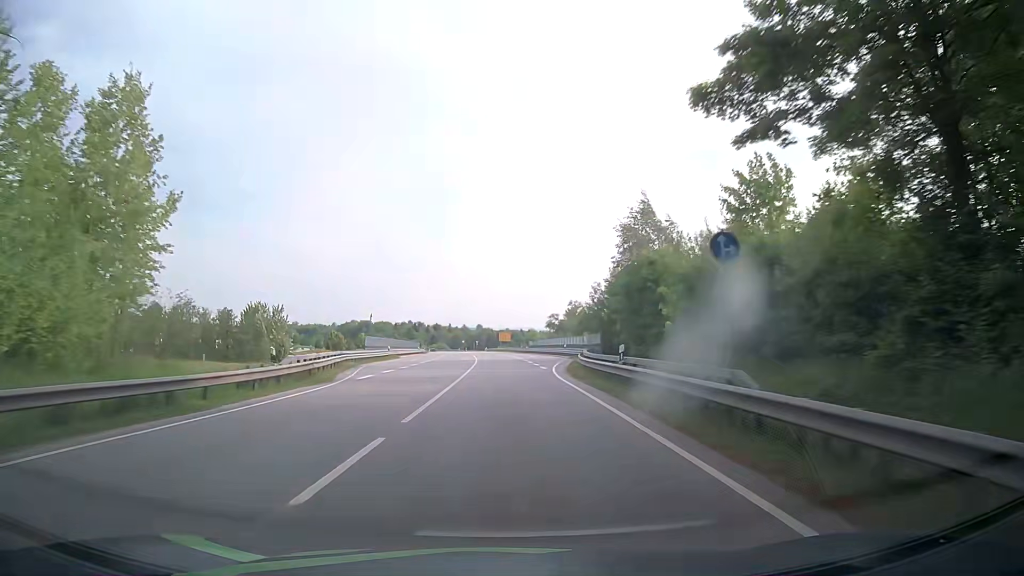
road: primary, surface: asphalt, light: Day
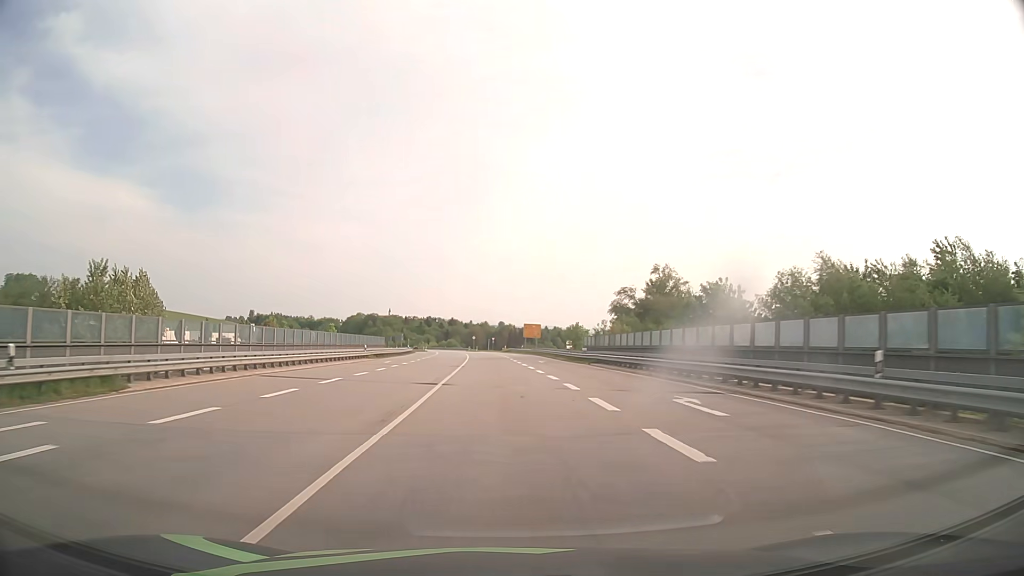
(-1.0, +57.9) m; -2°
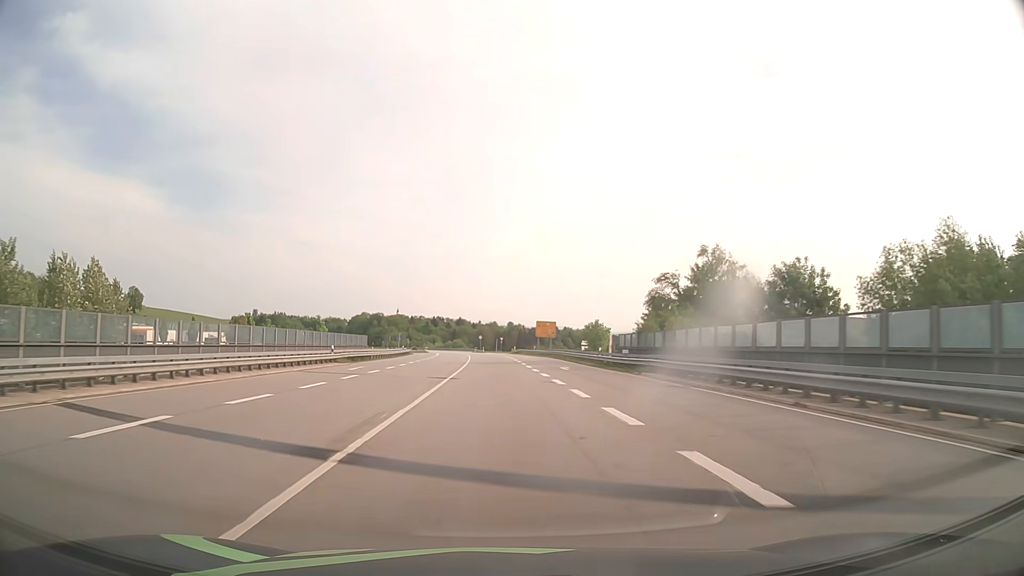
(-0.1, +14.4) m; -1°
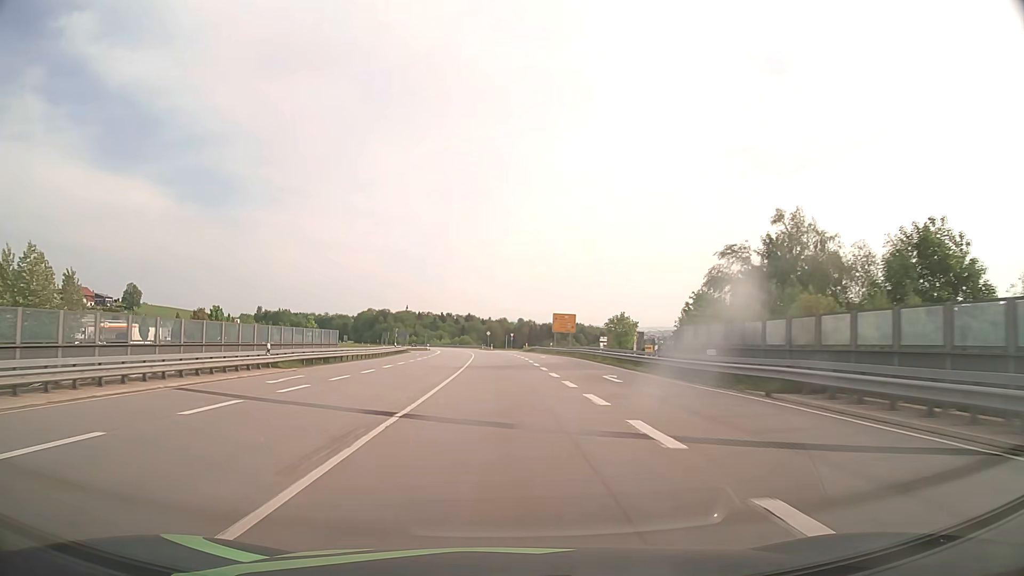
(-0.1, +14.5) m; -1°
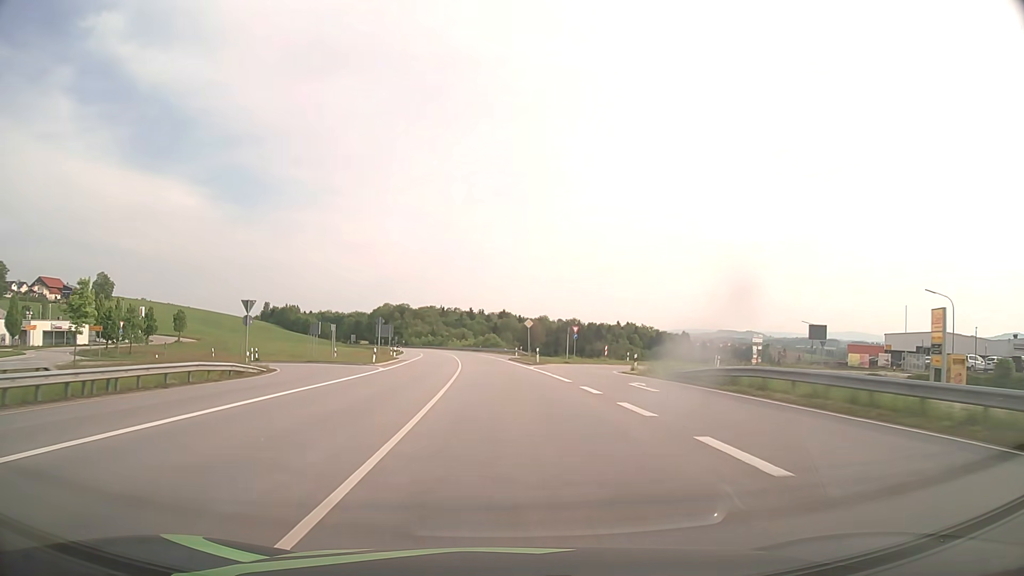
(-1.8, +74.0) m; -3°
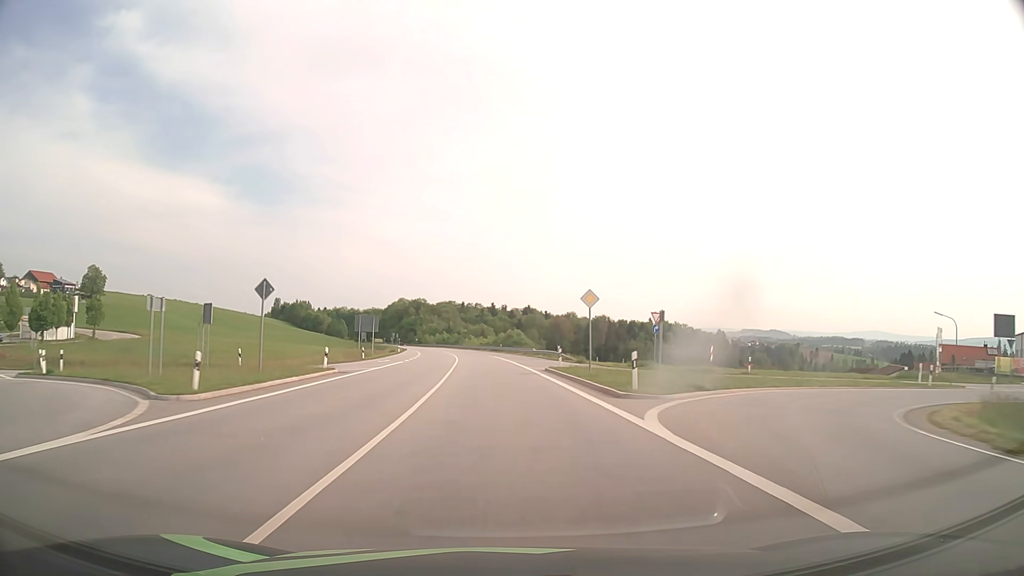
(-0.5, +30.4) m; -2°
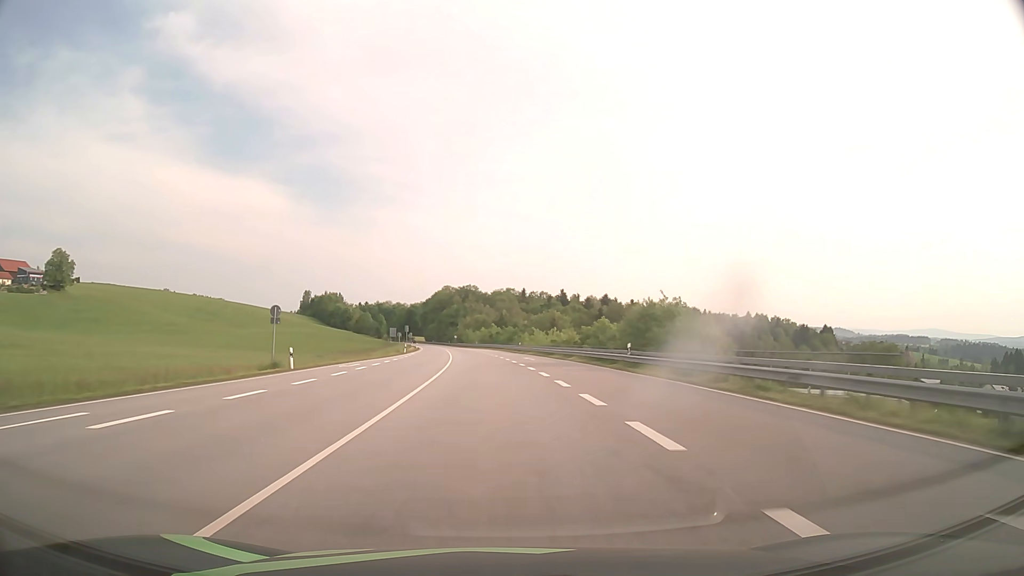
(-3.5, +77.2) m; -5°
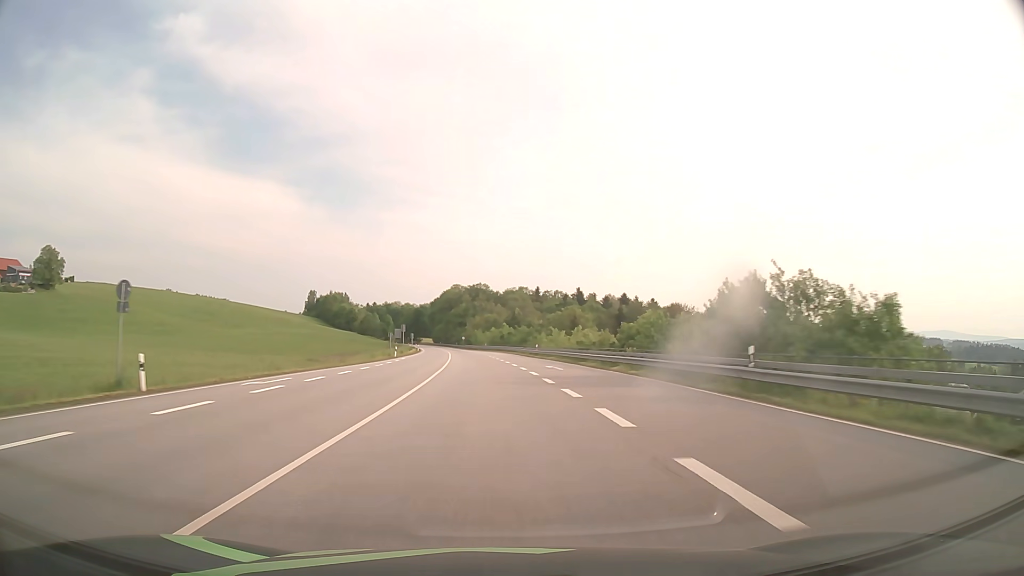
(-0.1, +15.6) m; -1°
(0, +10) (0, +20) (-1, +30) (-1, +40) (-2, +50) (-2, +60) (-3, +70) (-4, +80) (-5, +90) (-6, +100) m
